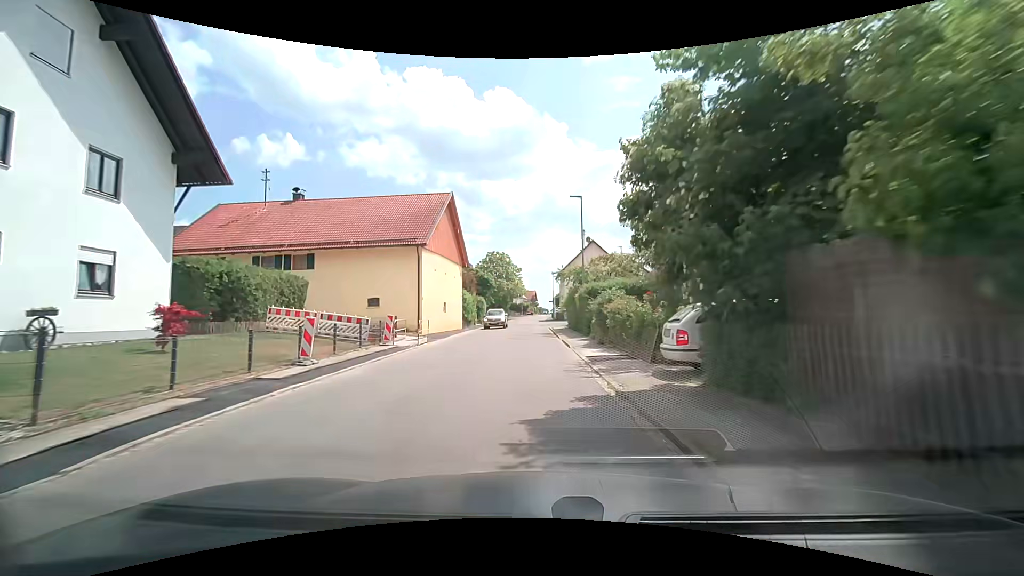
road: unclassified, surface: asphalt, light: Day
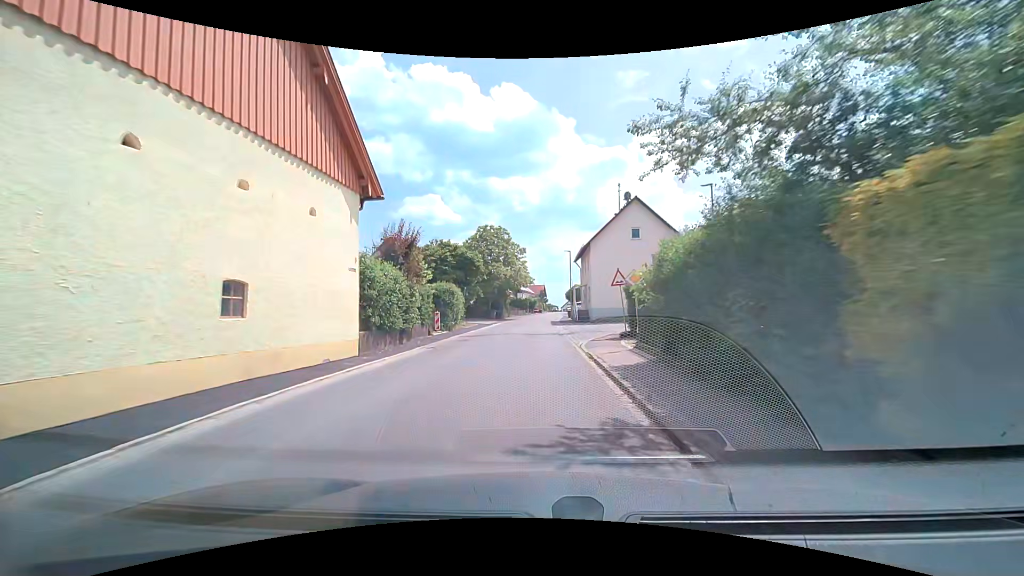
(+0.3, +25.6) m; +1°
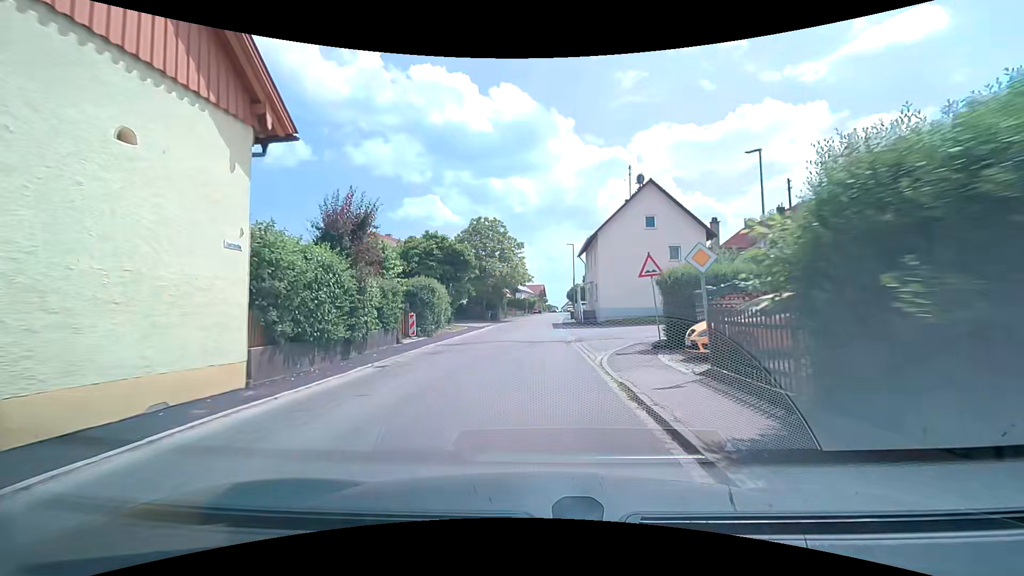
(0.0, +6.1) m; 0°
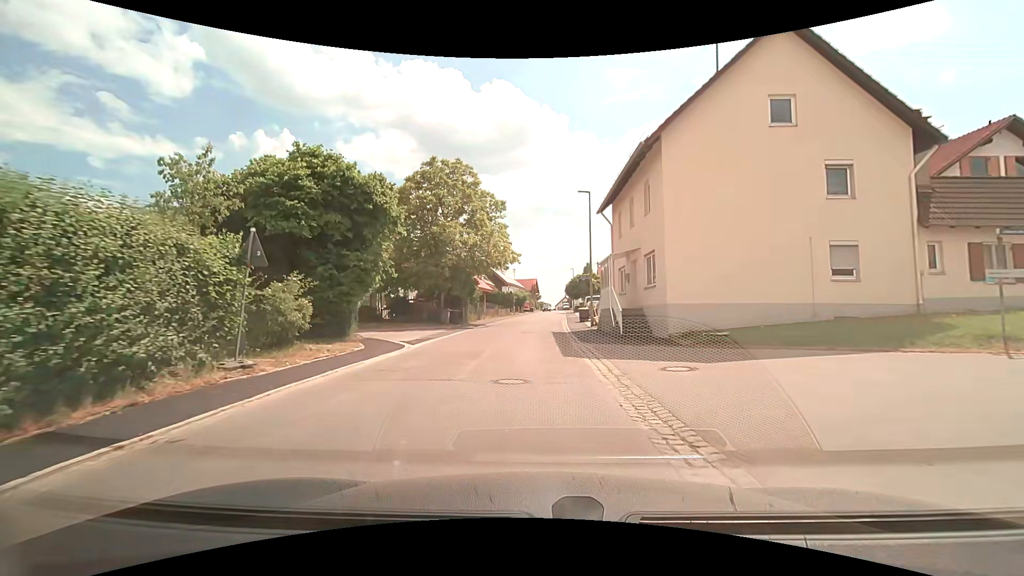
(+0.2, +21.9) m; +1°
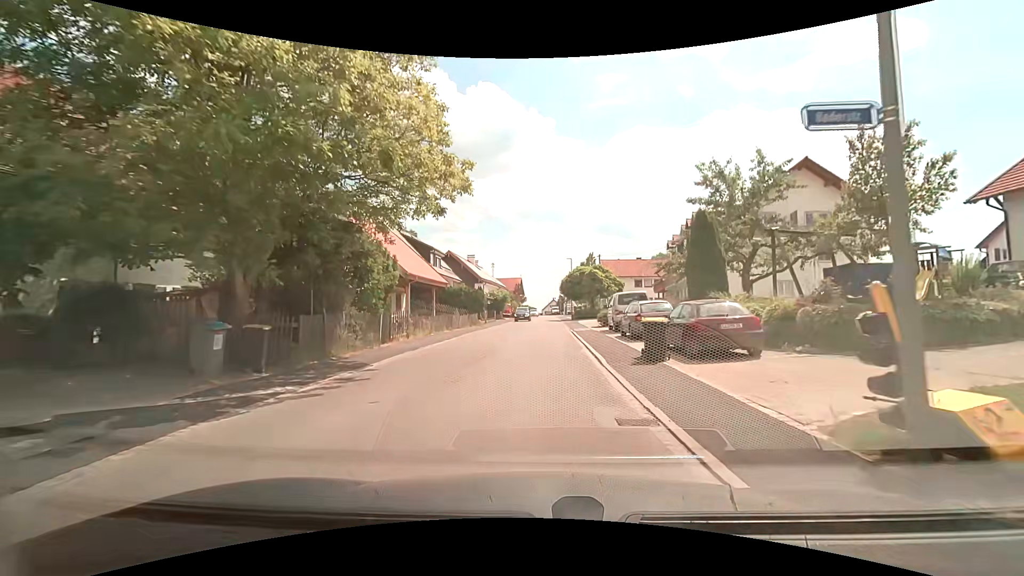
(-0.1, +24.7) m; +1°
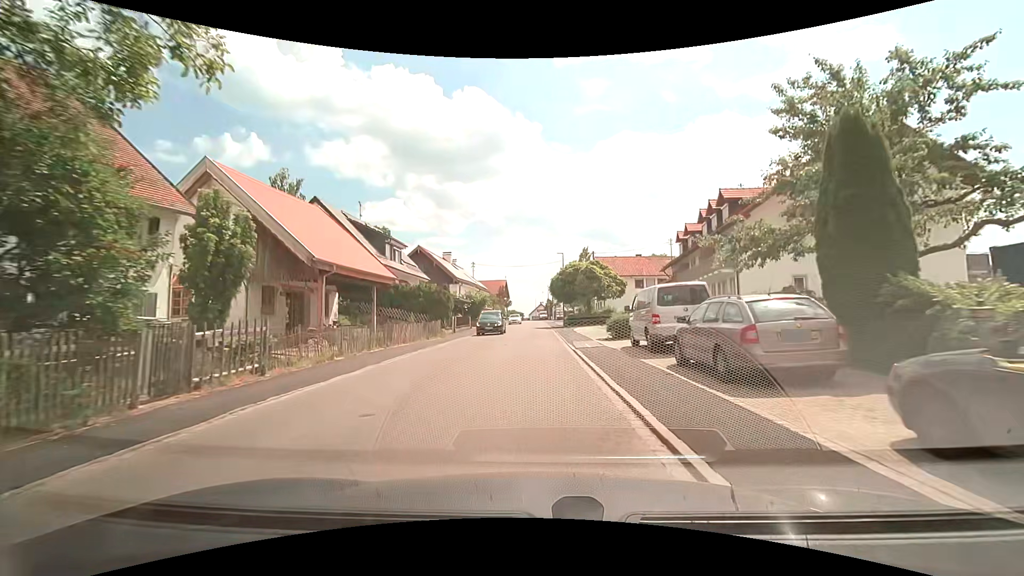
(+0.3, +10.9) m; +2°
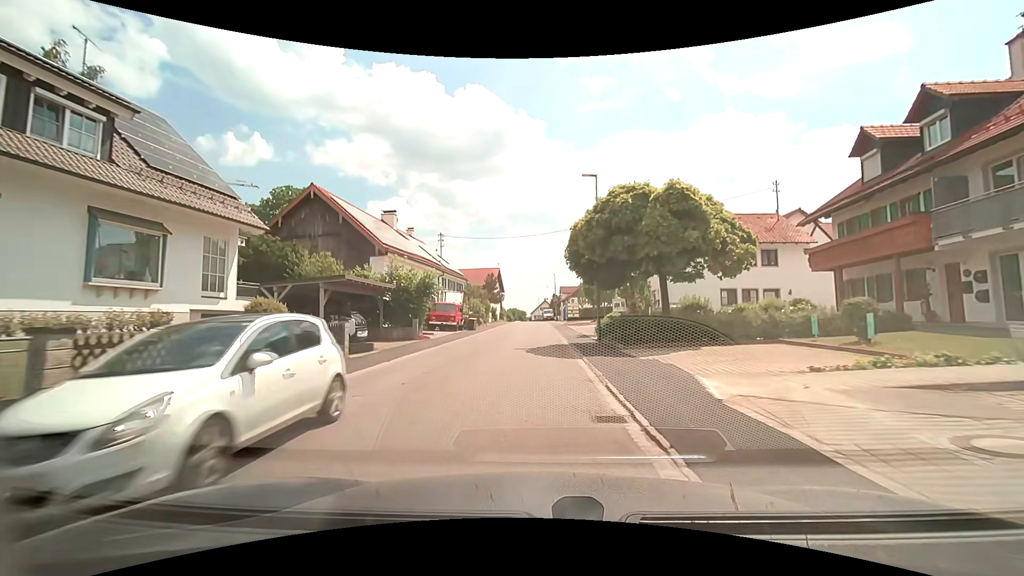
(+0.5, +30.2) m; 0°
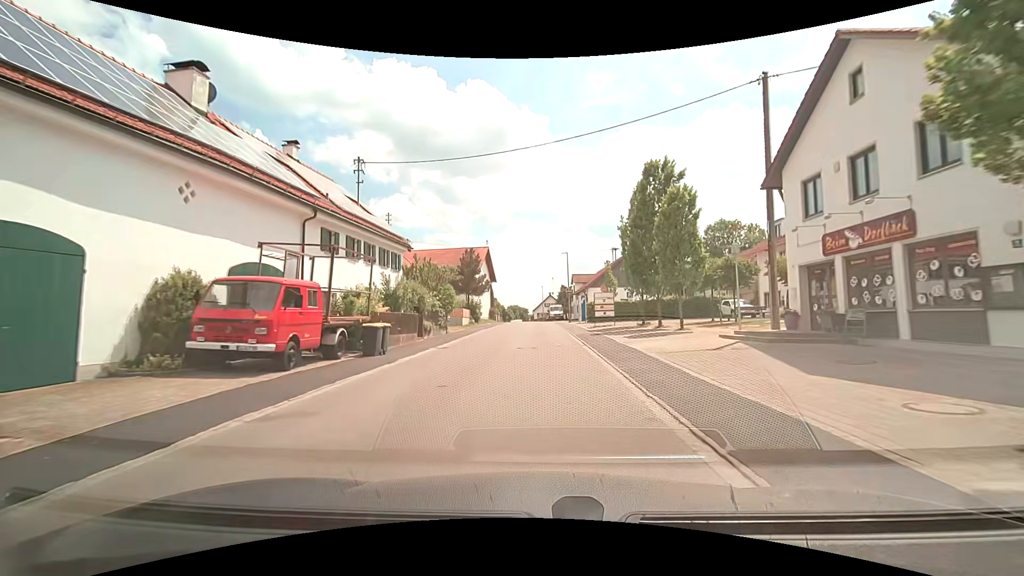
(-0.2, +26.7) m; 0°
(0, +10) (0, +20) (0, +30) (0, +40) (0, +50) (0, +60) (0, +70) (-1, +80) (-2, +90) (-2, +100) m
